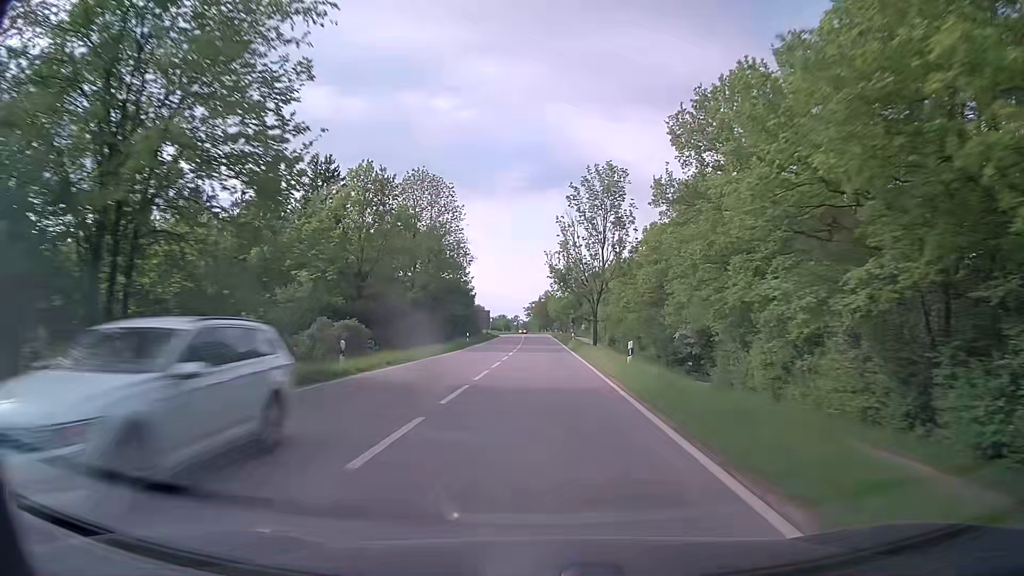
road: secondary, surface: asphalt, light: Day
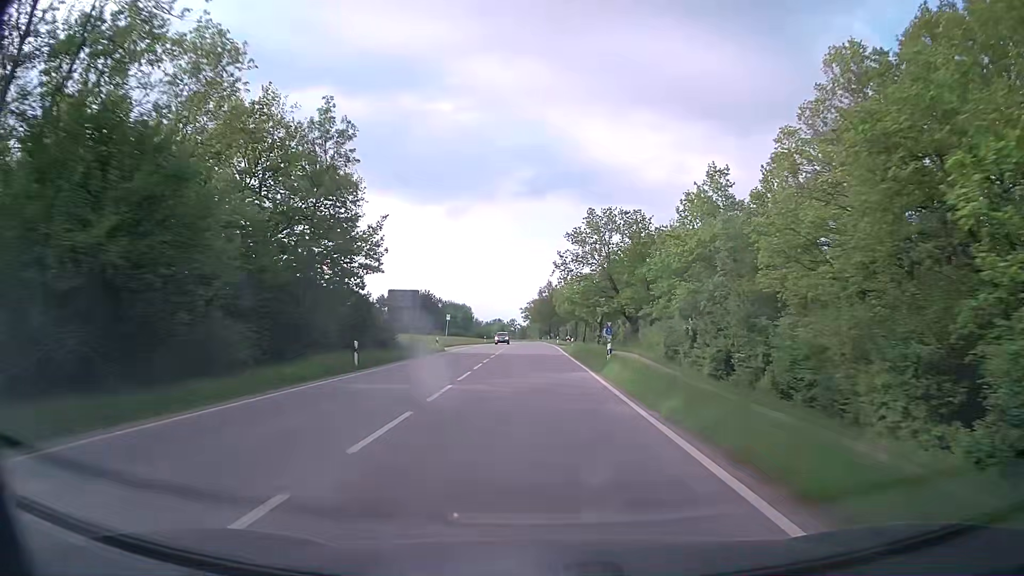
(0.0, +65.1) m; 0°
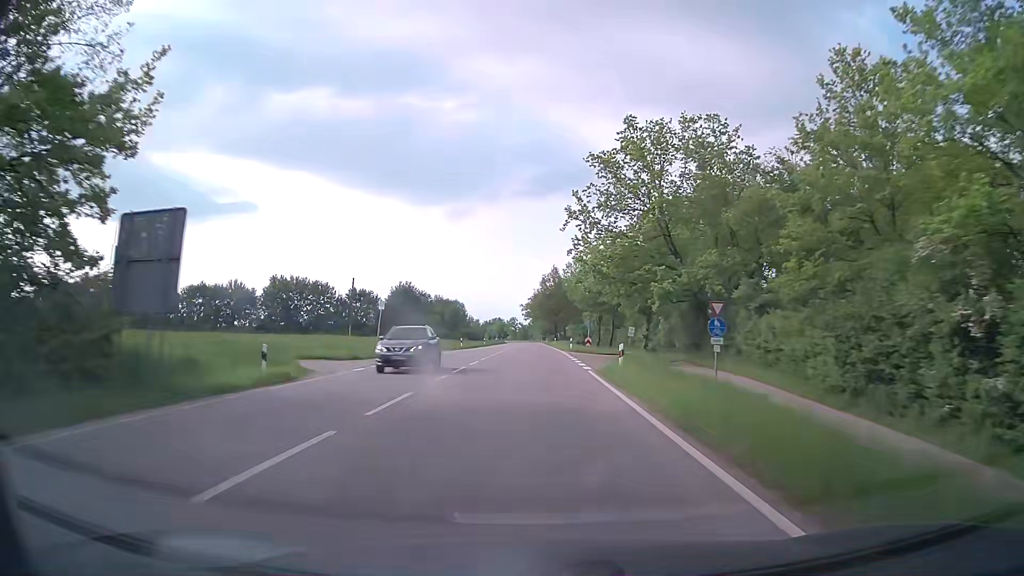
(+0.1, +32.5) m; 0°
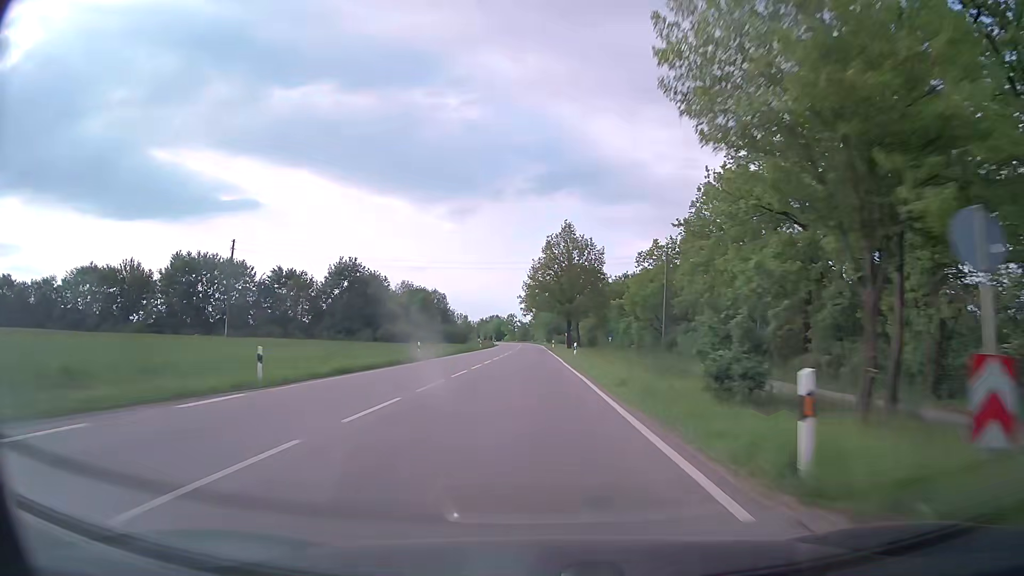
(-0.1, +48.8) m; 0°
(0, +10) (0, +20) (0, +30) (0, +40) (0, +50) (-1, +60) (-1, +70) (-1, +80) (-1, +90) (-2, +100) m
